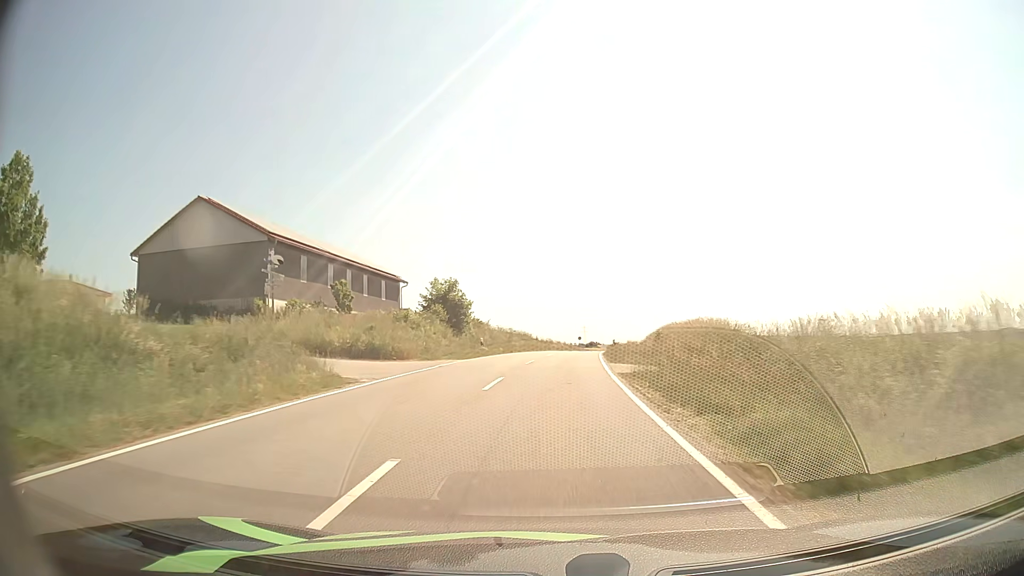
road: tertiary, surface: asphalt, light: Day
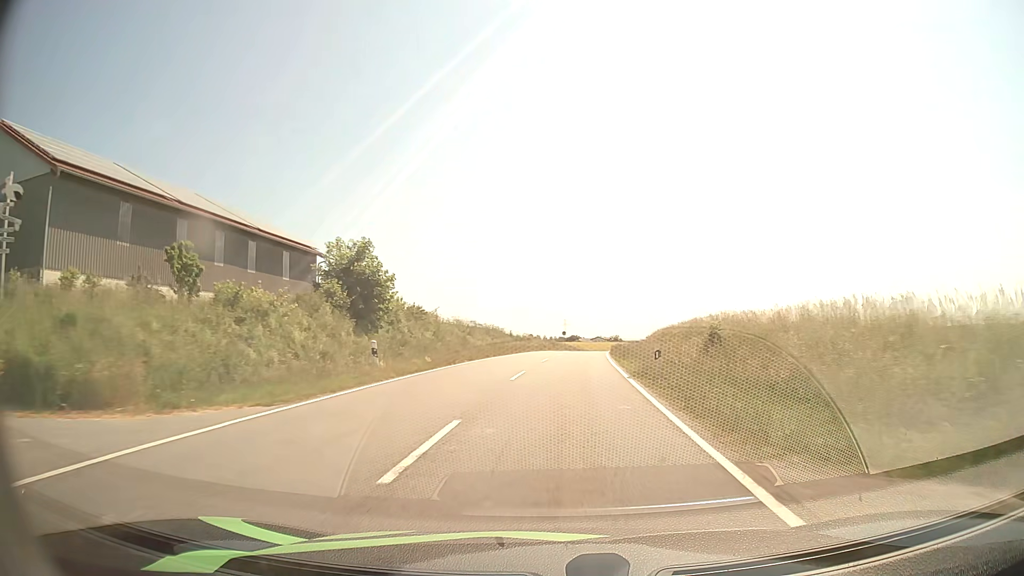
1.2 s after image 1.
(+0.3, +21.7) m; +2°
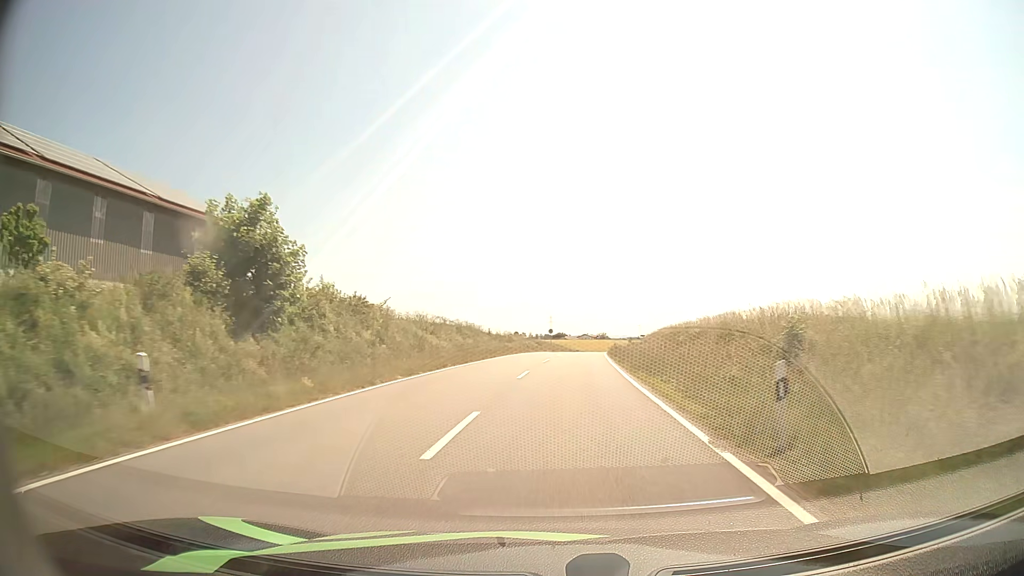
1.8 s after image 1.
(+0.1, +11.0) m; +1°
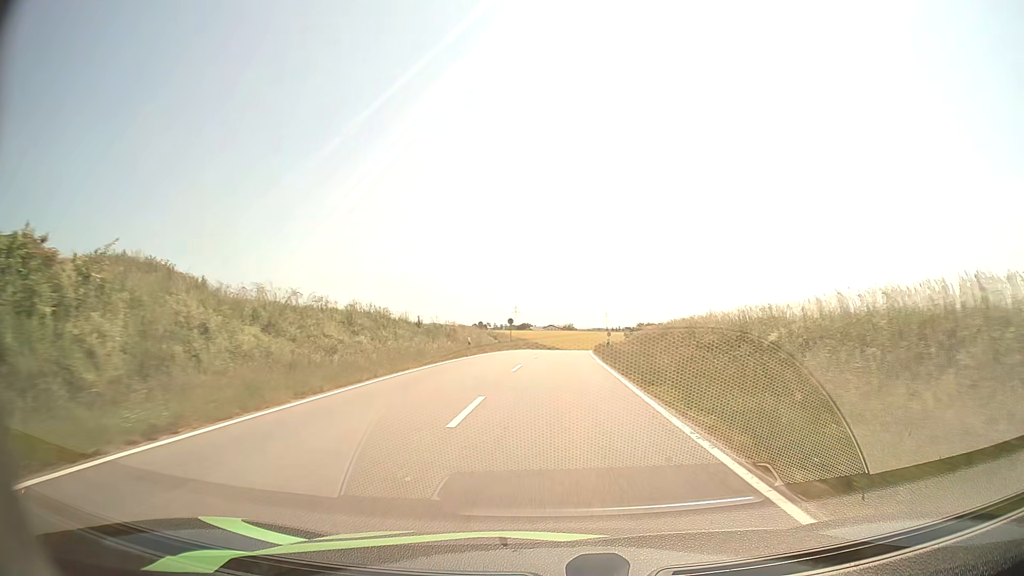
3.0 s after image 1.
(+0.6, +22.5) m; +3°
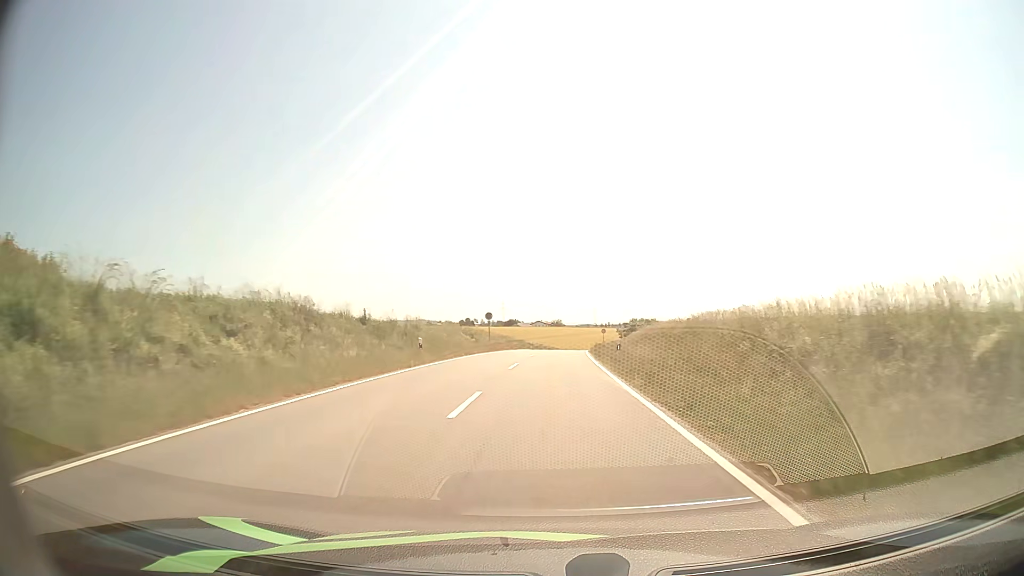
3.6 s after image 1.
(+0.1, +11.5) m; +1°
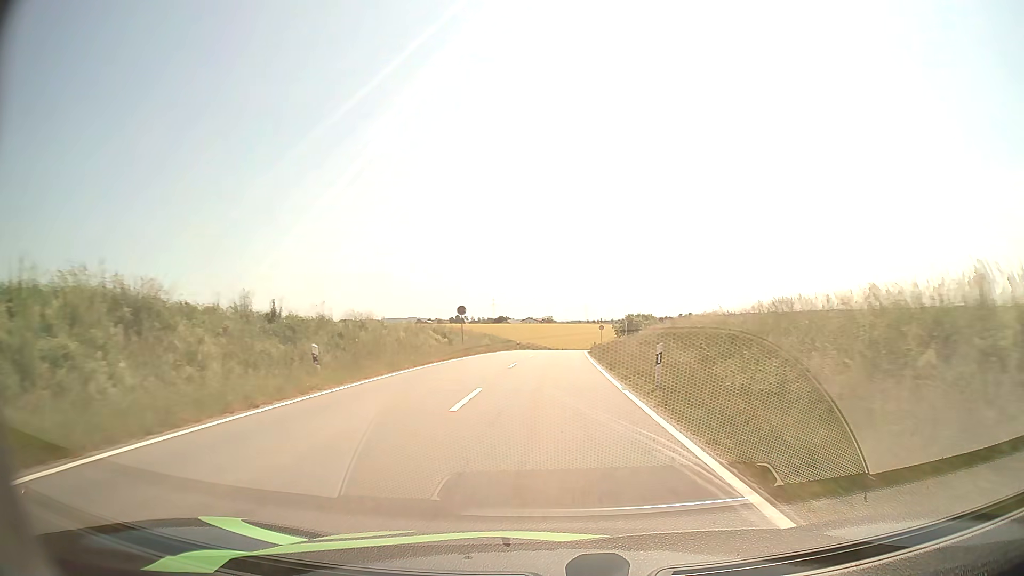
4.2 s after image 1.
(+0.1, +11.6) m; +1°
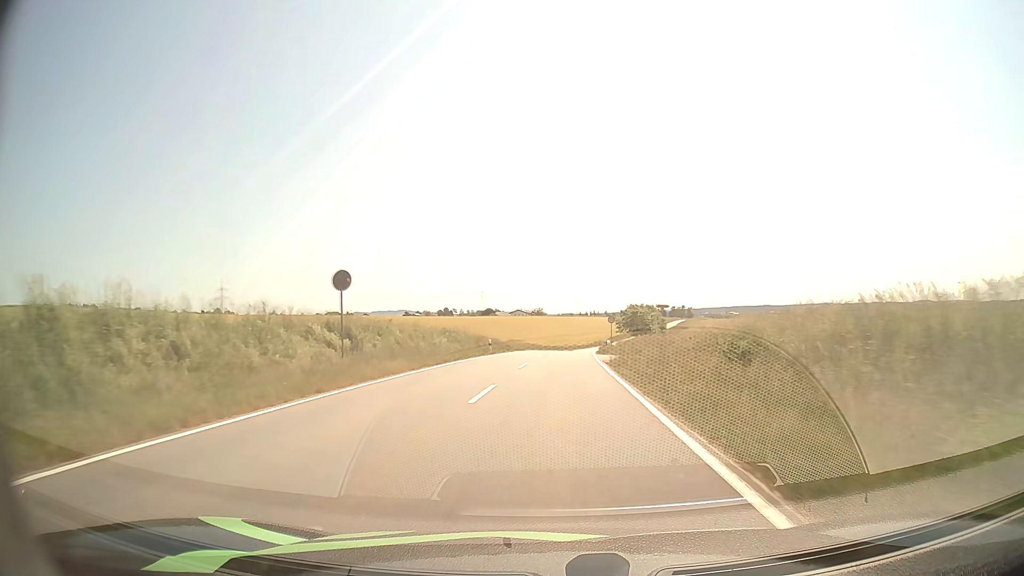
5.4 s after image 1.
(+0.1, +23.4) m; +1°
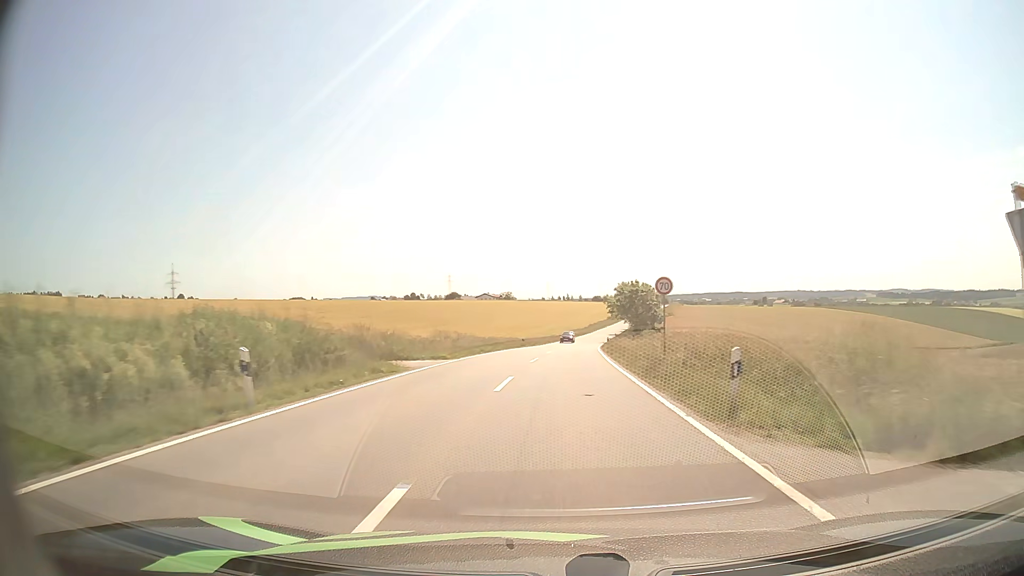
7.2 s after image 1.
(+0.6, +35.2) m; +2°
(0, +10) (0, +20) (+1, +30) (+1, +40) (+2, +50) (+3, +60) (+4, +70) (+5, +80) (+6, +90) (+7, +100) m
